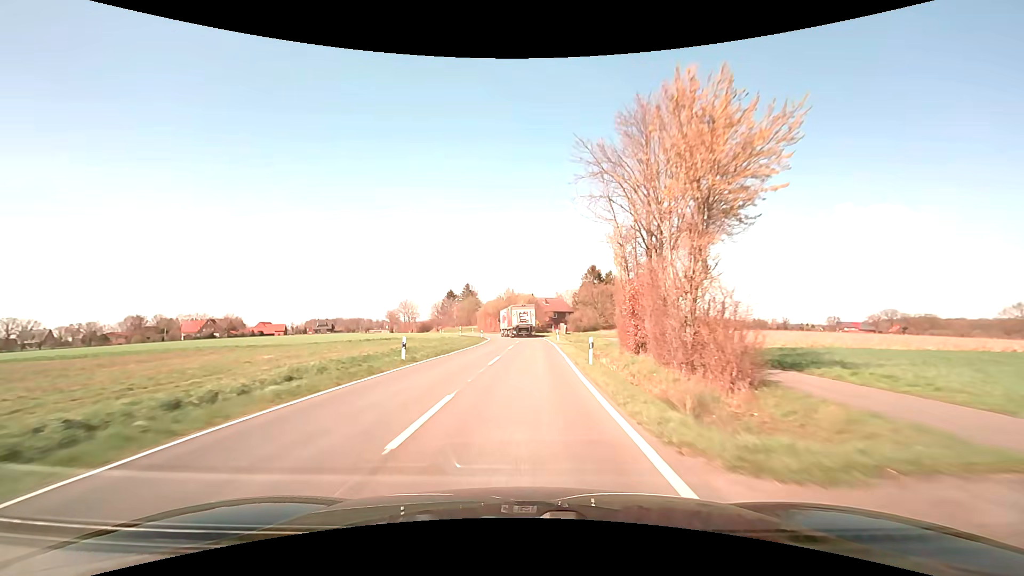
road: secondary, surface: asphalt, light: Day
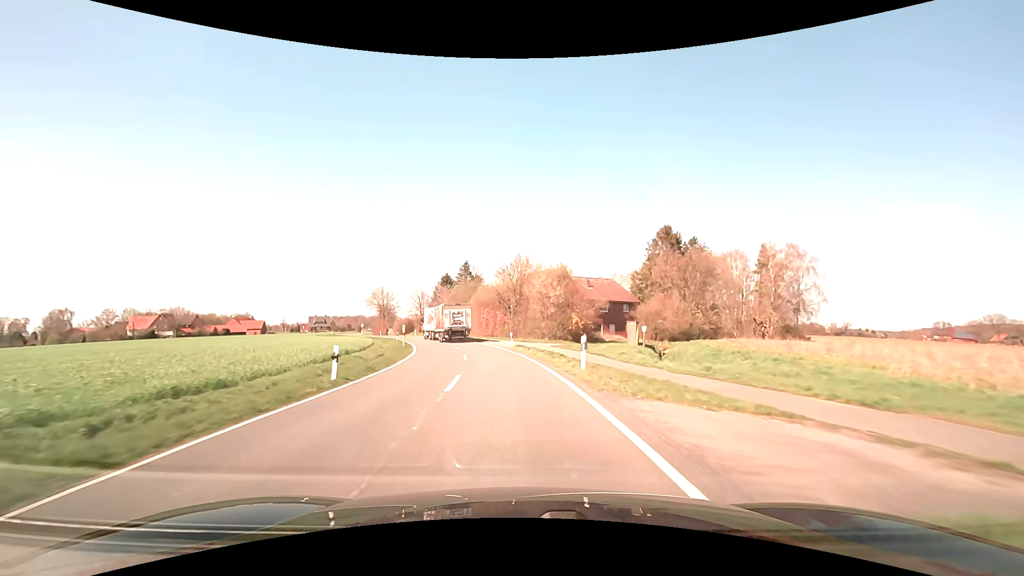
(+1.0, +54.1) m; -3°
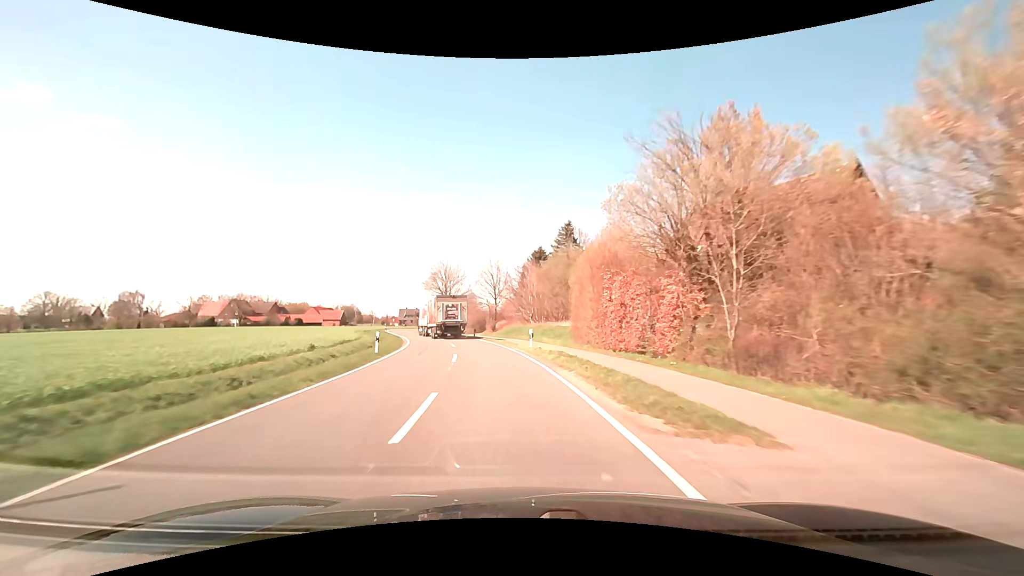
(-4.2, +40.9) m; -12°
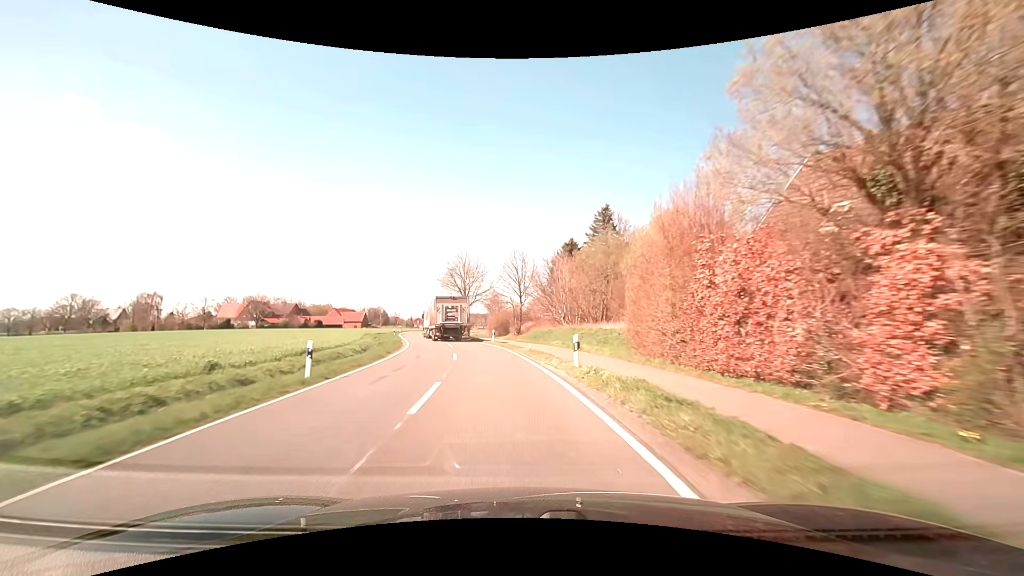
(-0.3, +10.1) m; -3°
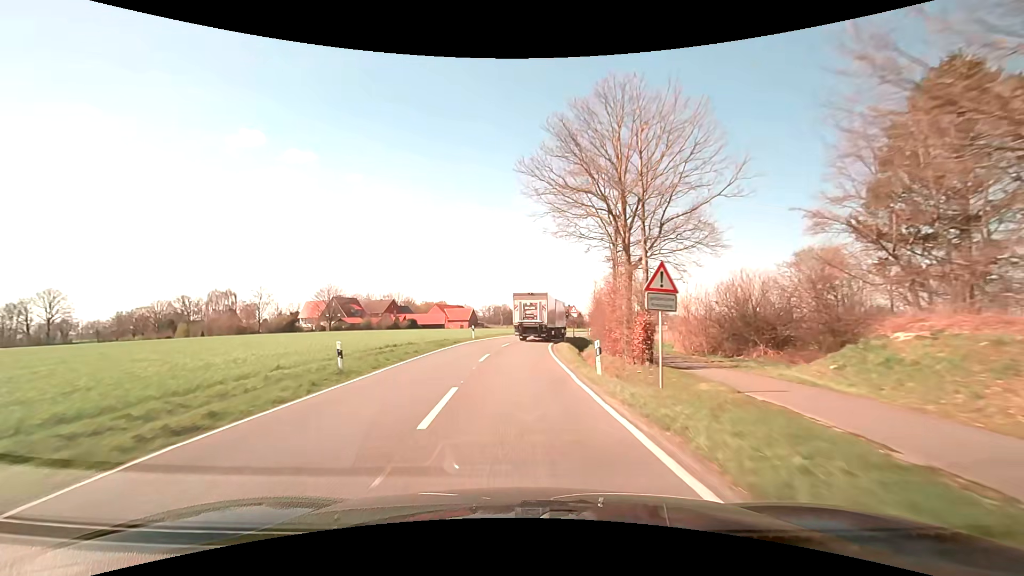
(-6.7, +48.7) m; -14°
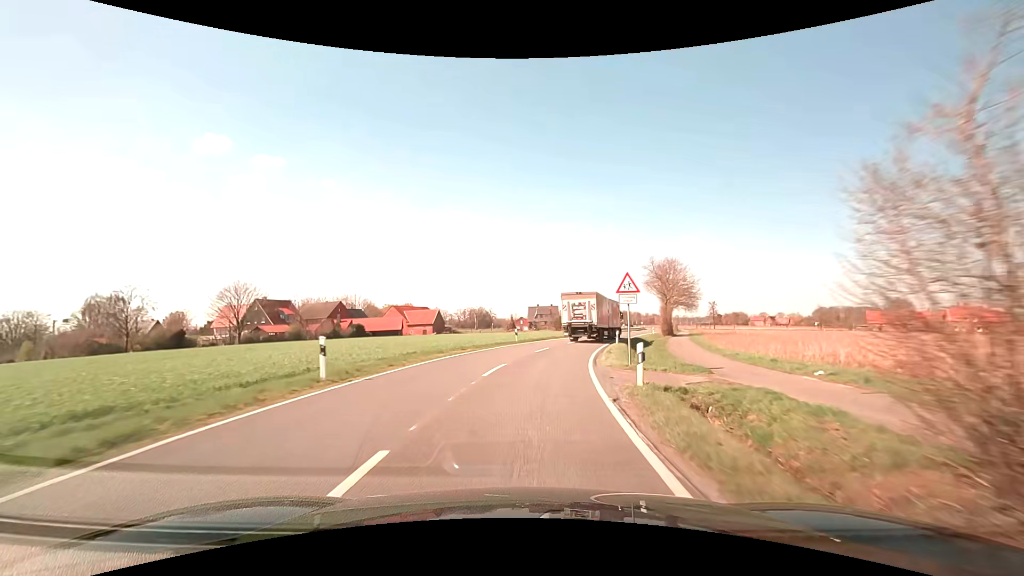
(-0.1, +28.7) m; +1°
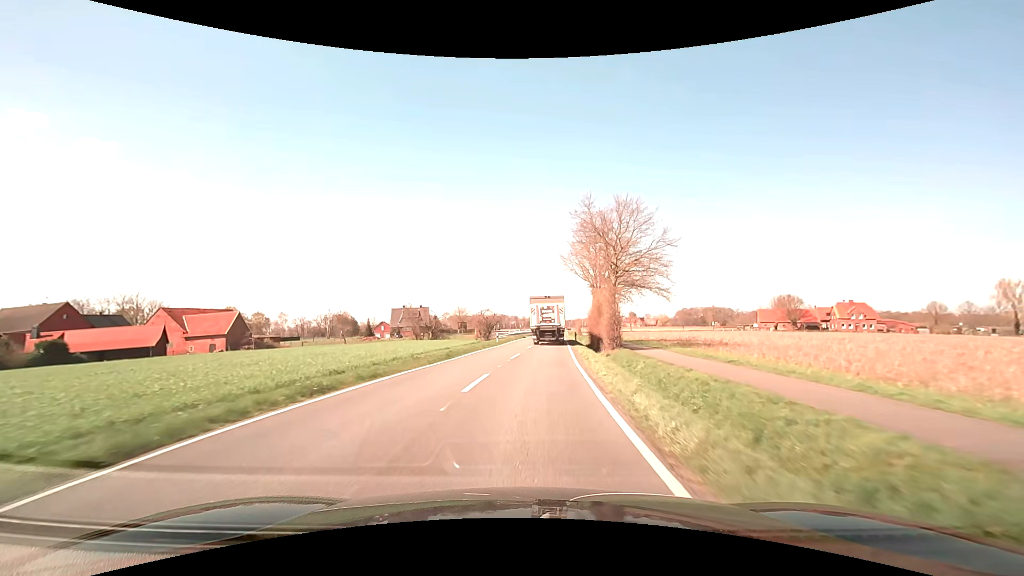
(+4.9, +37.6) m; +14°
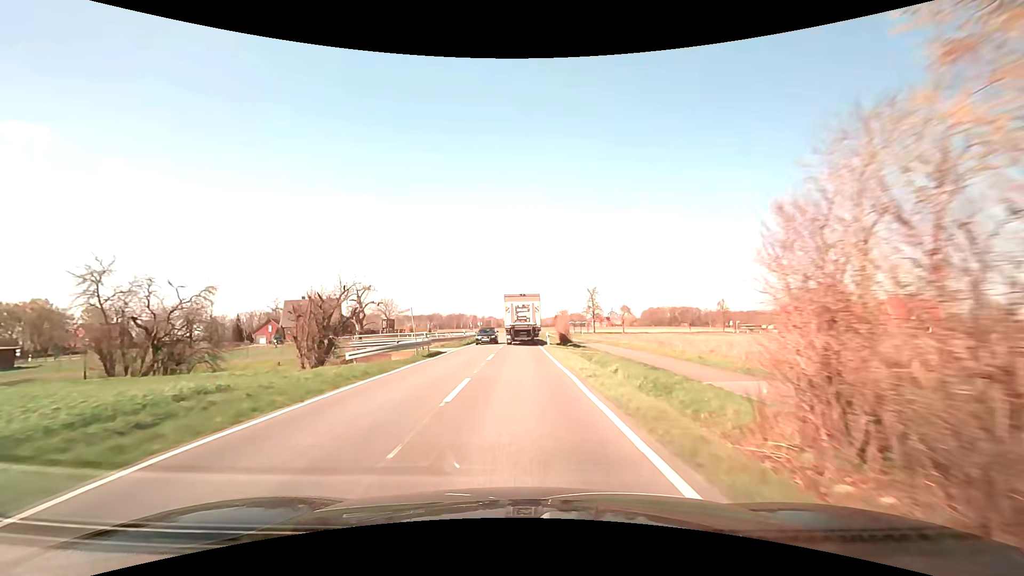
(+2.9, +49.0) m; +5°
(0, +10) (0, +20) (0, +30) (0, +40) (0, +50) (0, +60) (0, +70) (-1, +80) (-1, +90) (-3, +100) m
